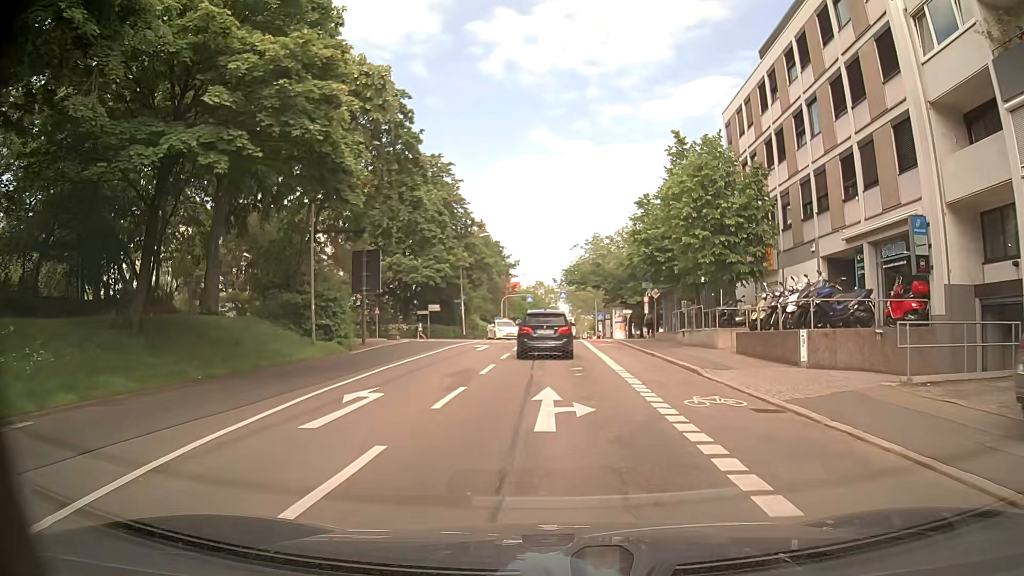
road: secondary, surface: asphalt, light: Day
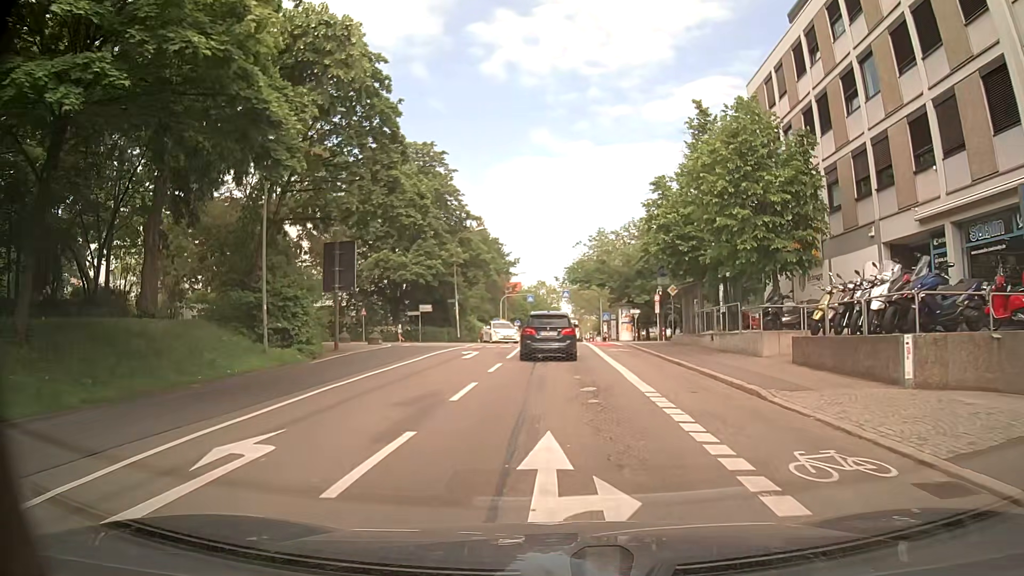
(0.0, +4.9) m; 0°
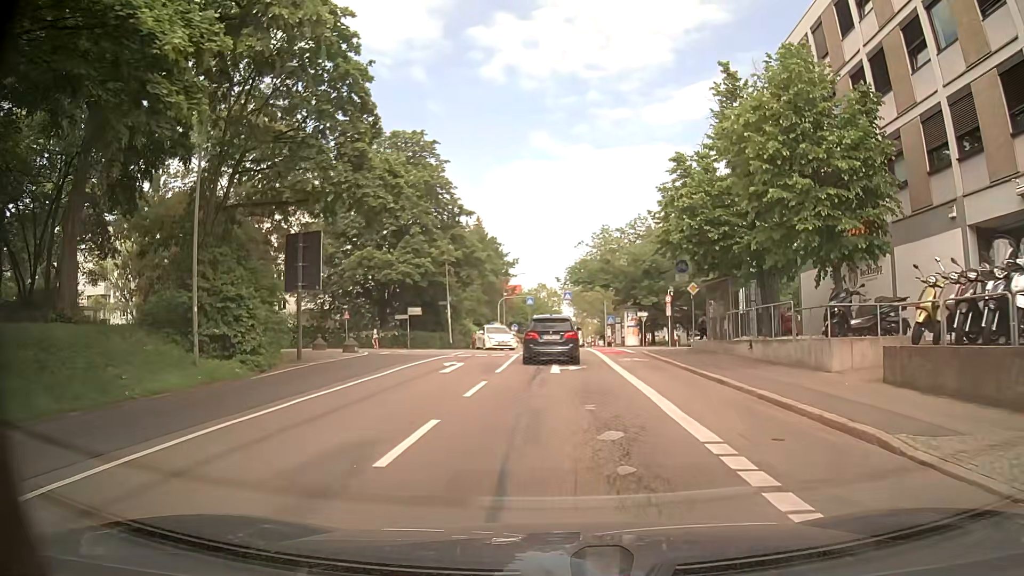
(0.0, +4.8) m; 0°
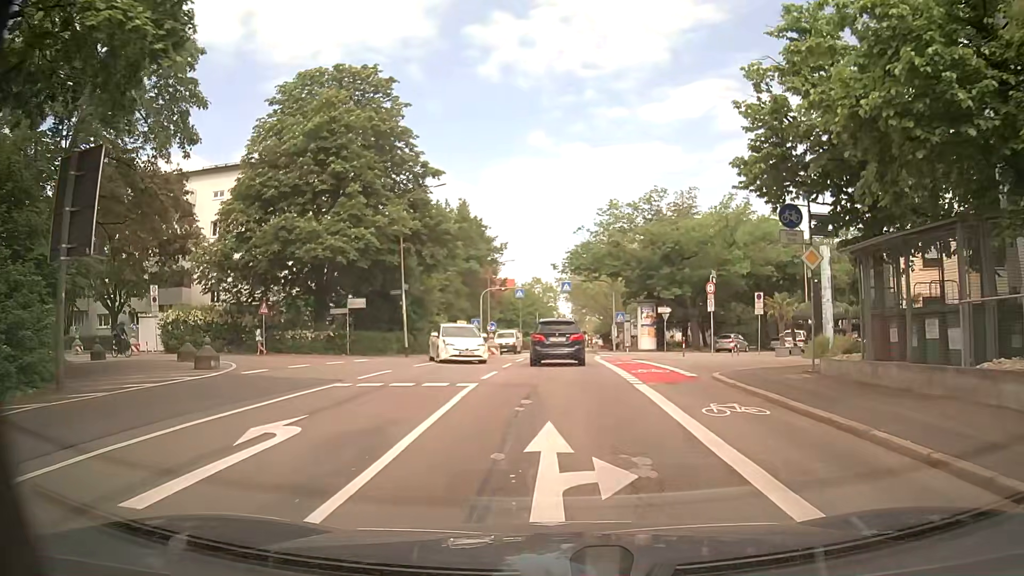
(-0.1, +14.0) m; -1°
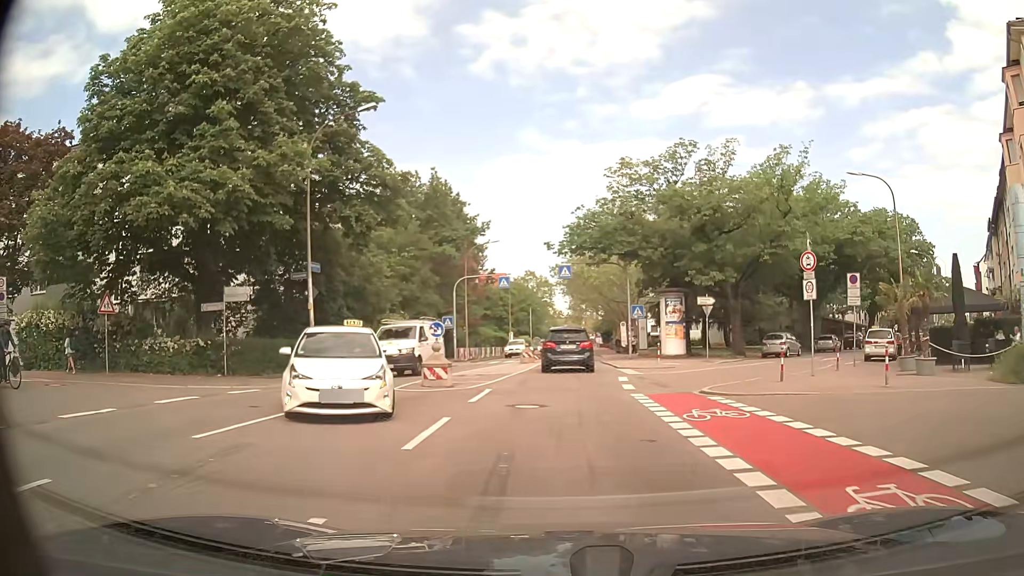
(+0.1, +13.9) m; +1°
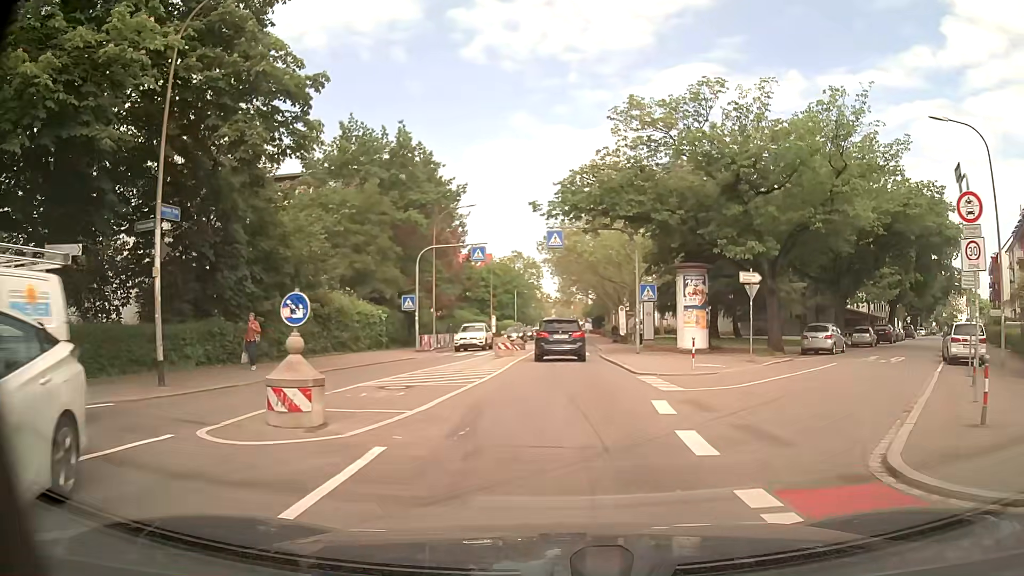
(0.0, +9.2) m; +1°
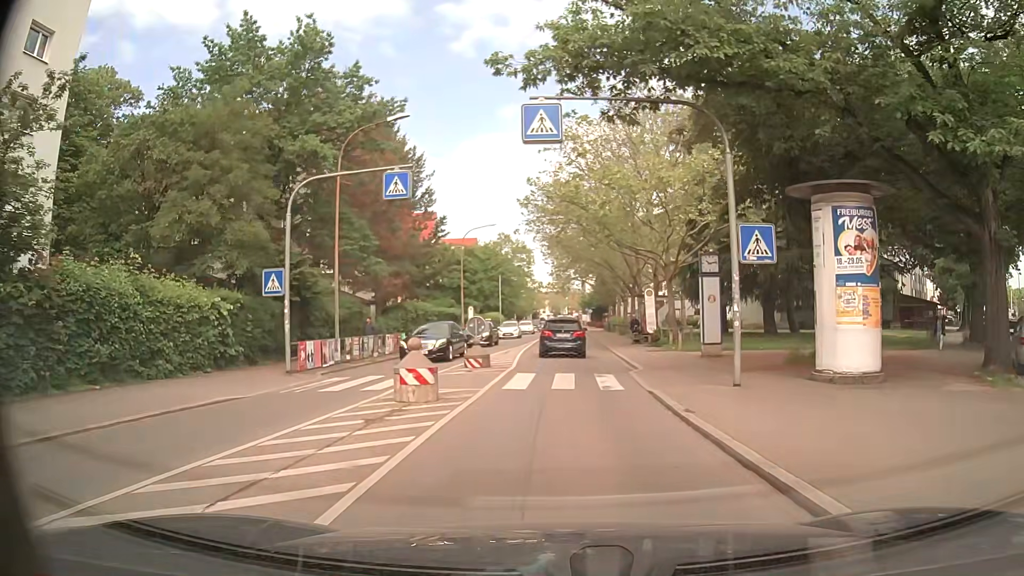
(+0.1, +18.2) m; 0°
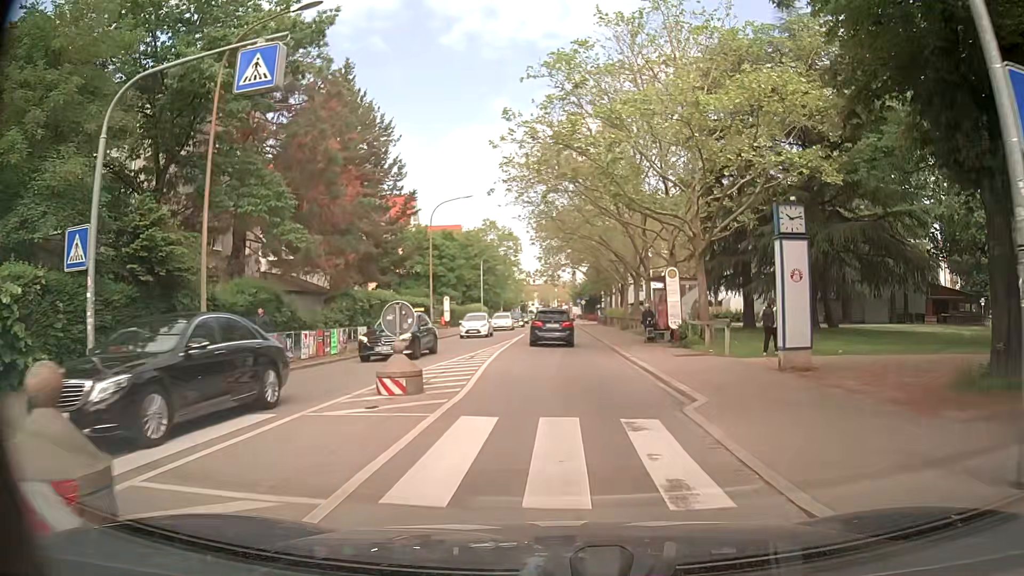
(0.0, +9.3) m; +1°
(0, +10) (0, +20) (0, +30) (0, +40) (0, +50) (0, +60) (0, +70) (-1, +80) (-1, +90) (-1, +100) m
